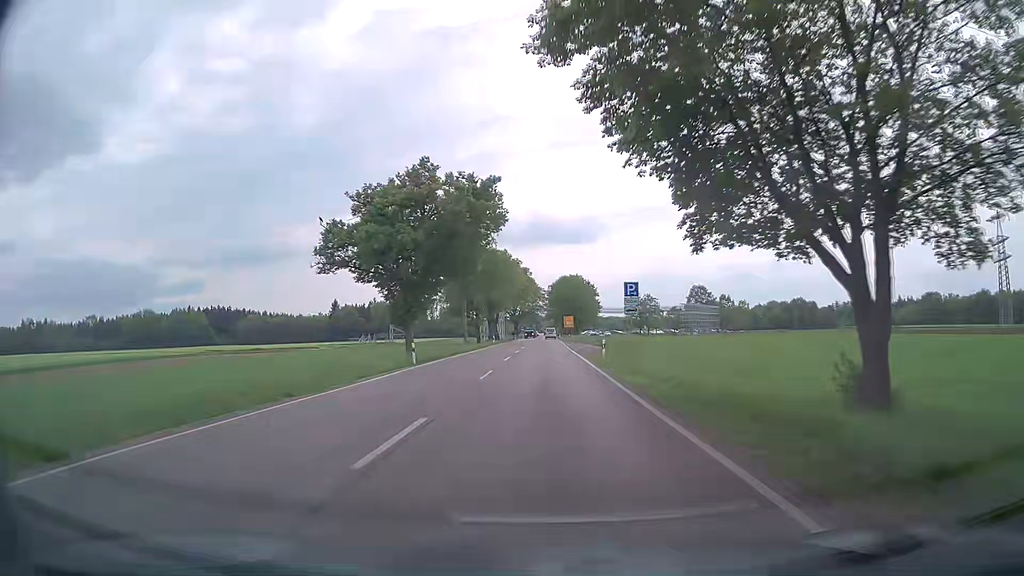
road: secondary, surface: asphalt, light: Day
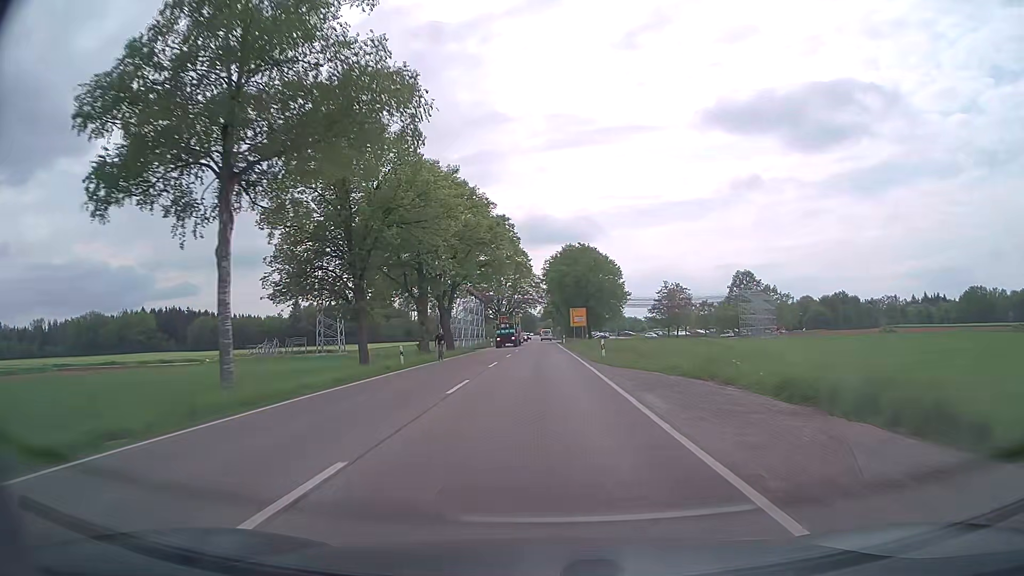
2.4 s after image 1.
(+0.3, +52.9) m; 0°
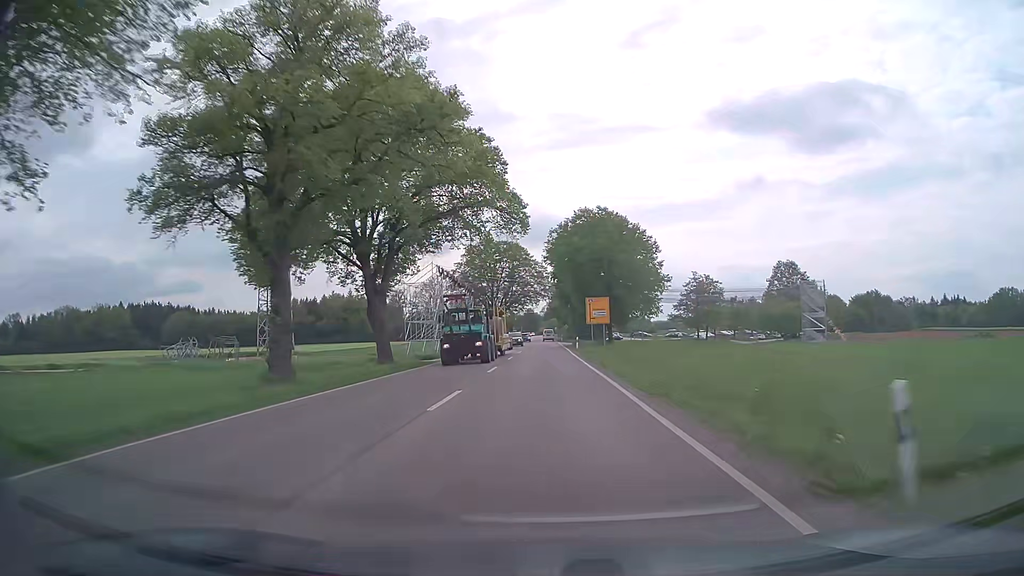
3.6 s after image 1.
(-0.1, +26.7) m; 0°
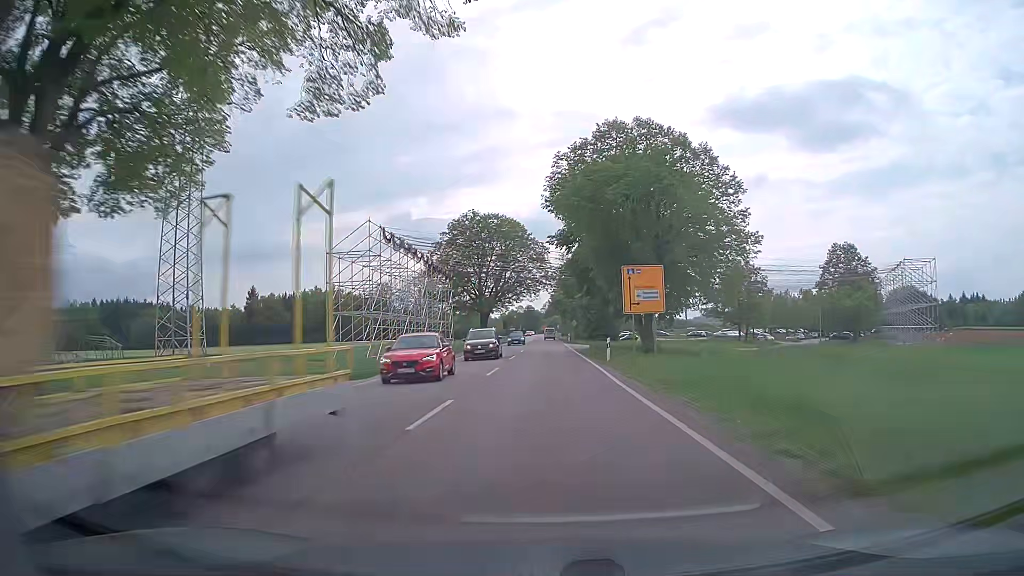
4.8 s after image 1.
(-0.1, +26.8) m; 0°
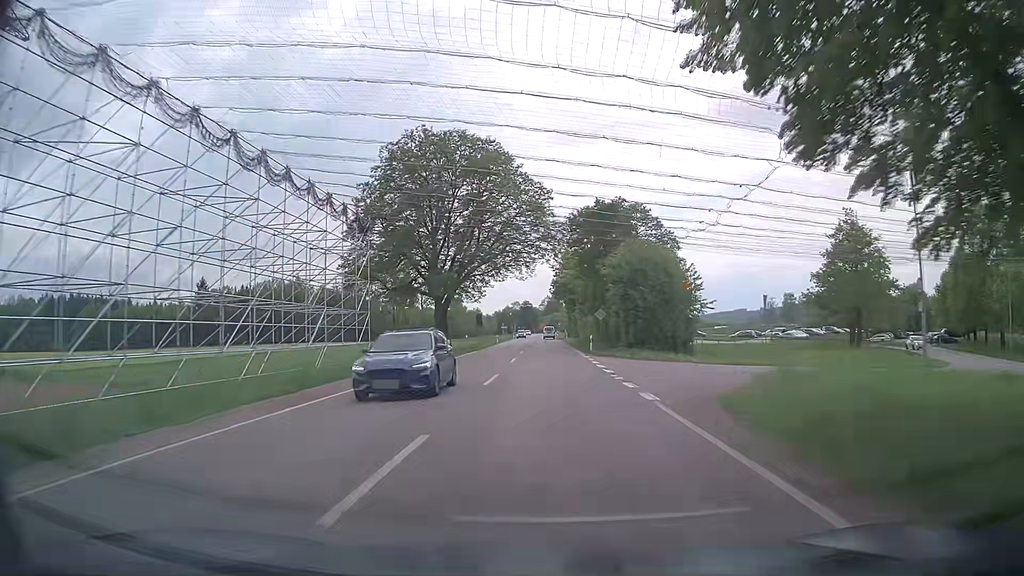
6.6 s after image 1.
(-0.3, +40.5) m; 0°
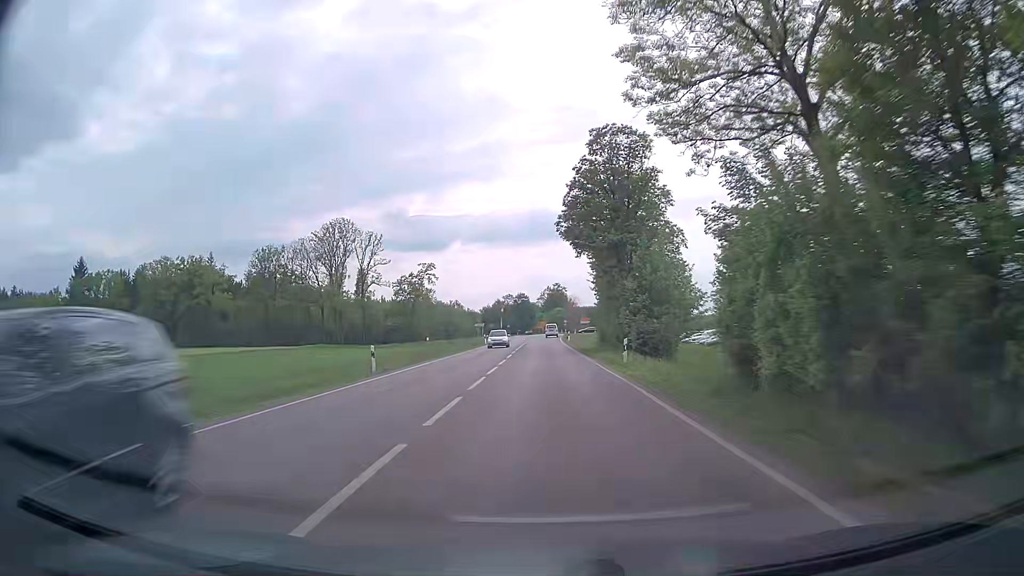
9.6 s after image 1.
(+0.2, +67.0) m; +1°
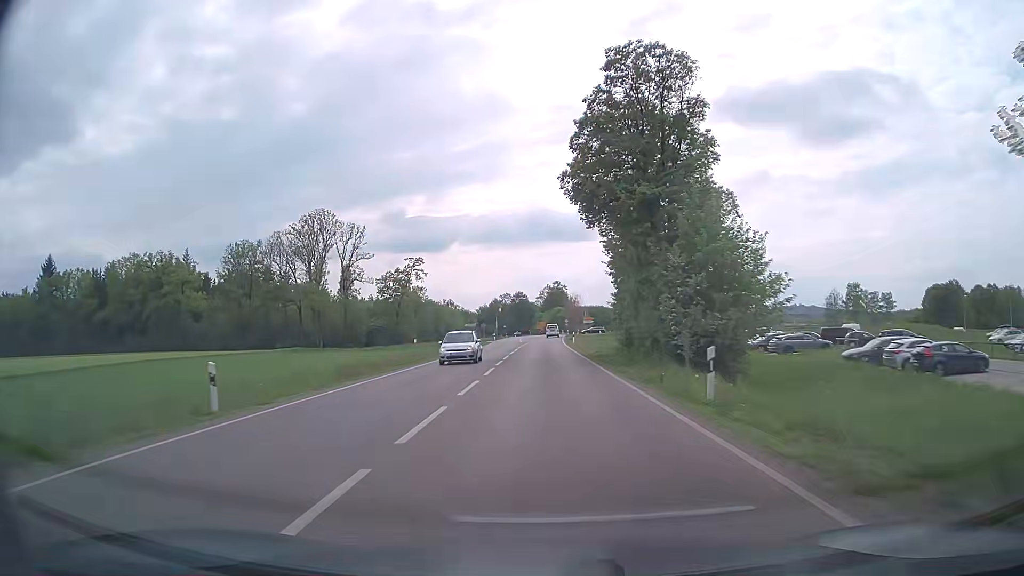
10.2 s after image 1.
(-0.1, +12.9) m; 0°
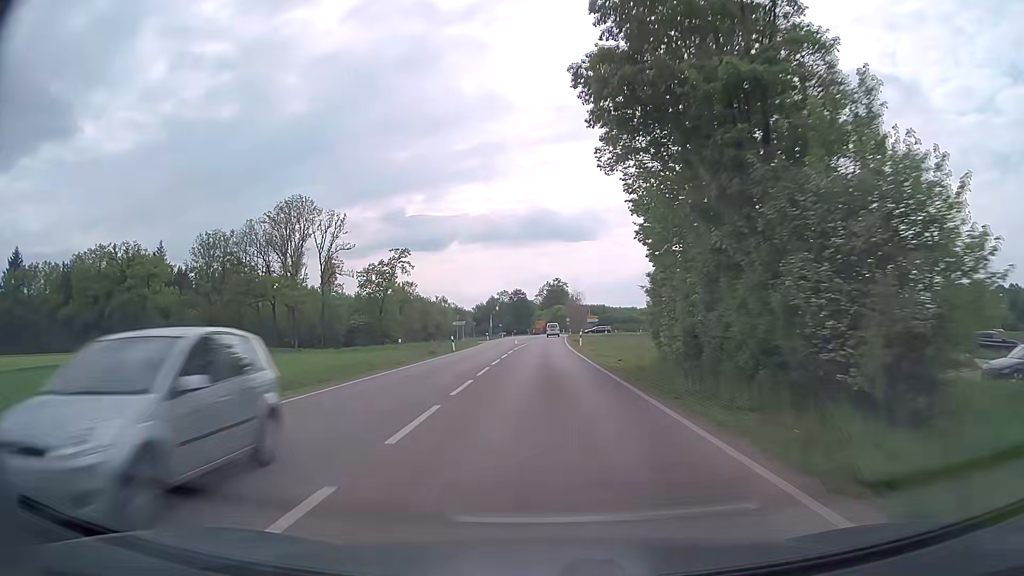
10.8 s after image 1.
(0.0, +12.7) m; 0°
(0, +10) (0, +20) (0, +30) (0, +40) (0, +50) (0, +60) (+1, +70) (+1, +80) (+1, +90) (+1, +100) m
